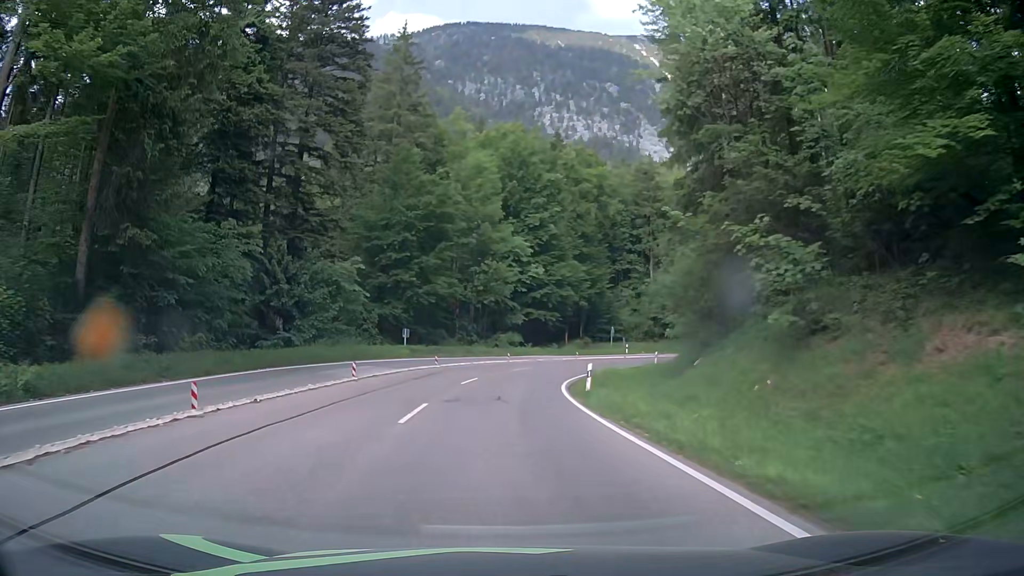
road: primary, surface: asphalt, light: Day
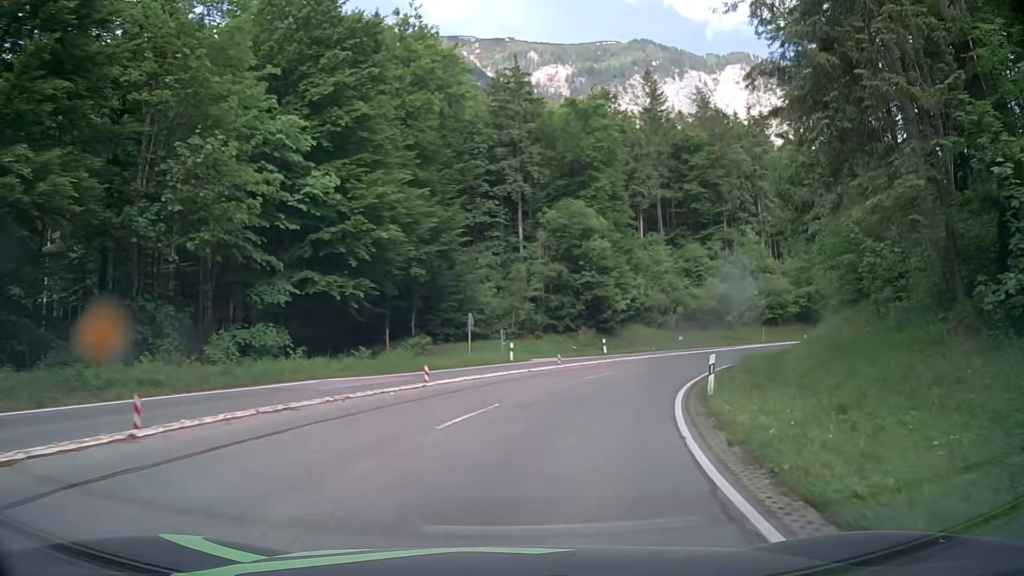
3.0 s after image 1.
(+1.9, +37.2) m; +15°
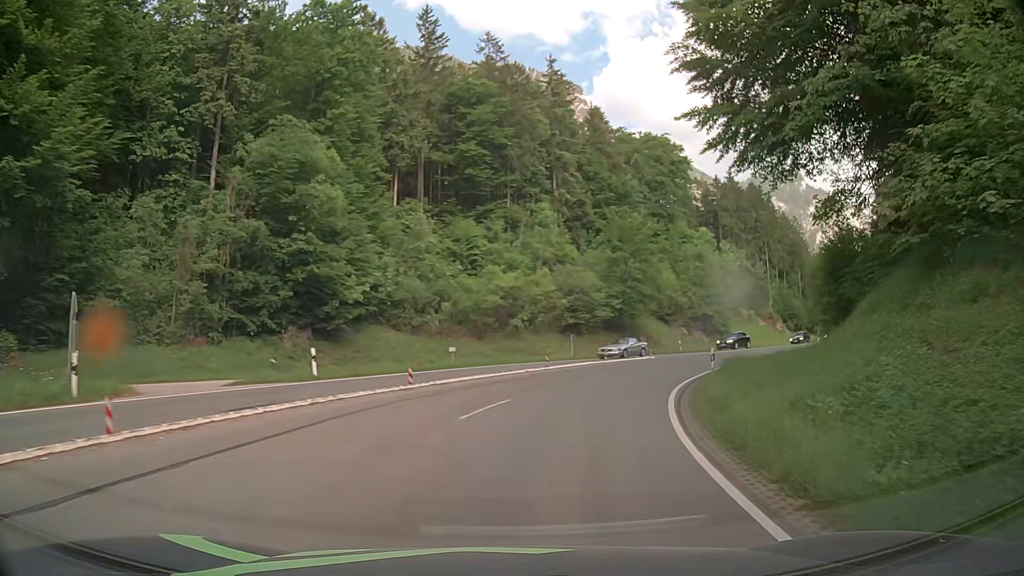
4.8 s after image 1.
(+3.8, +22.0) m; +21°
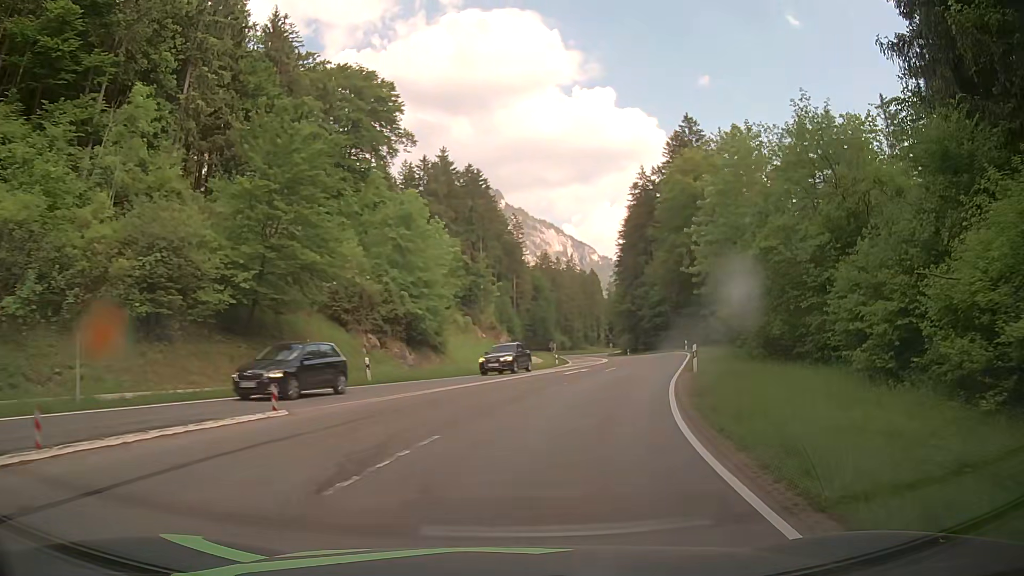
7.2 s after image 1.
(+6.8, +28.9) m; +27°
(+1, +10) (+3, +20) (+6, +29) (+9, +39) (+12, +48) (+14, +58) (+16, +68) (+17, +78) (+18, +88) (+19, +98) m
